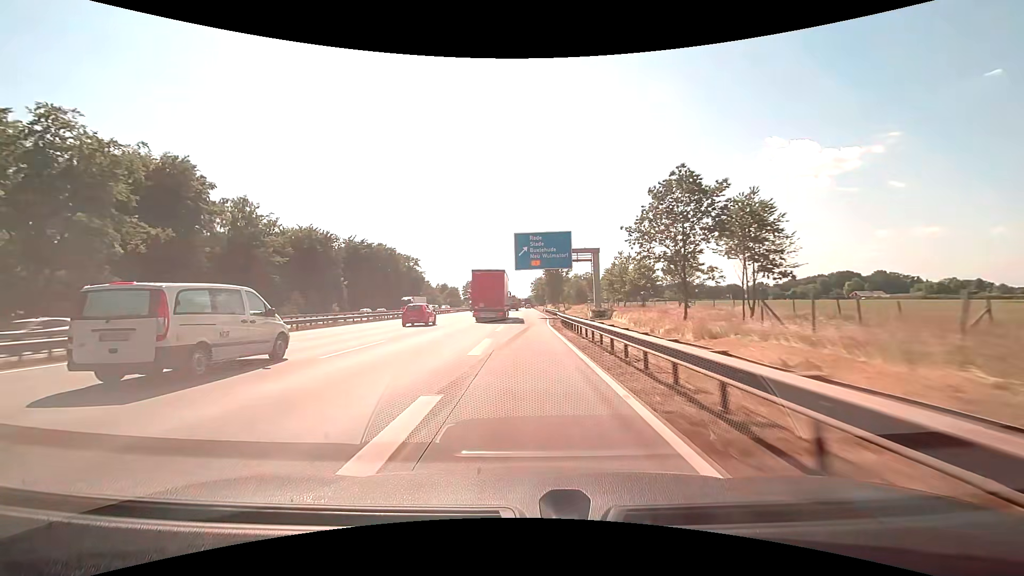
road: motorway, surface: concrete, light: Day
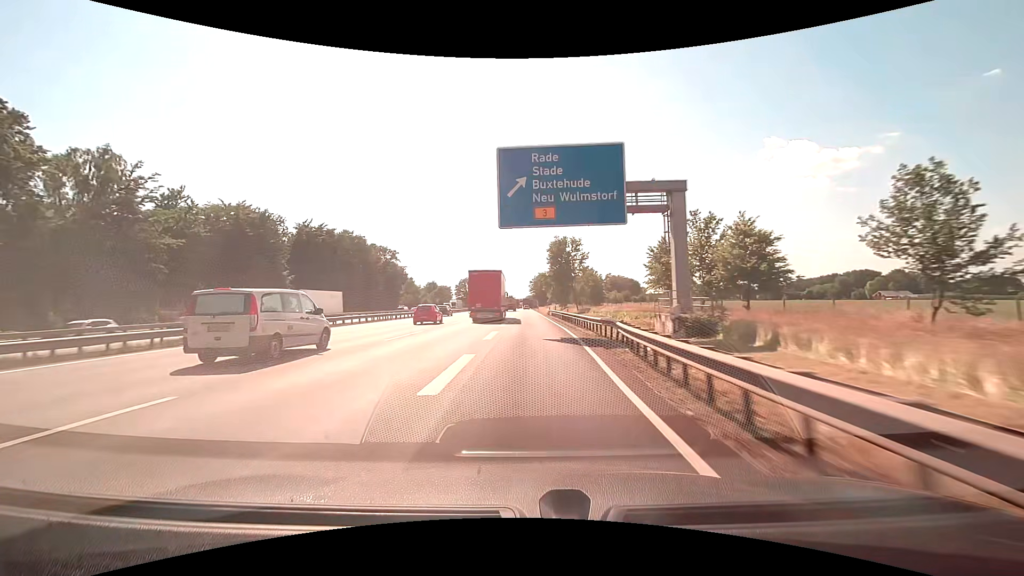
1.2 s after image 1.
(0.0, +29.7) m; 0°
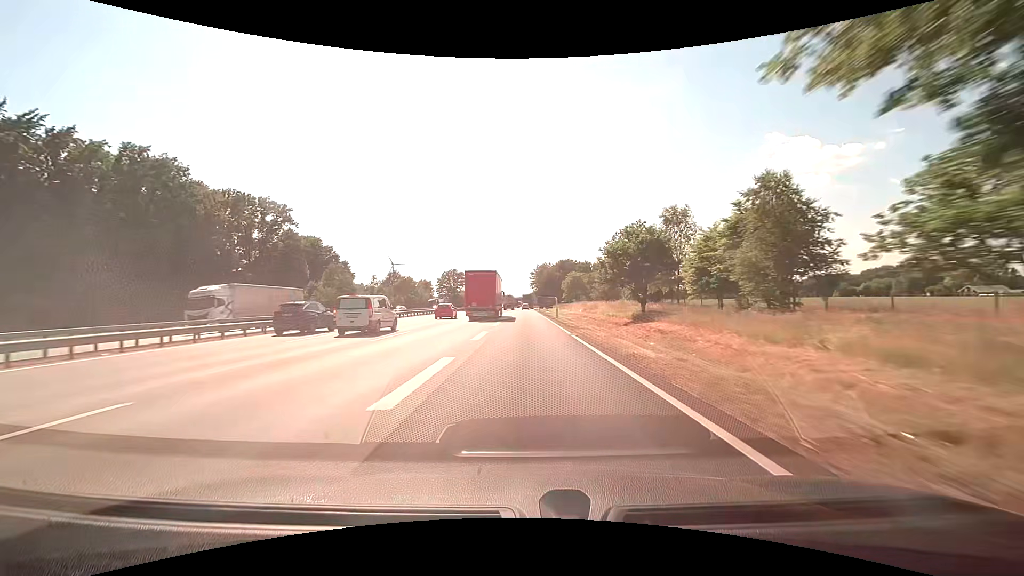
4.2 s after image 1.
(+0.2, +73.0) m; 0°
(0, +10) (0, +20) (0, +30) (0, +40) (0, +50) (0, +60) (0, +70) (0, +80) (0, +90) (0, +100) m
